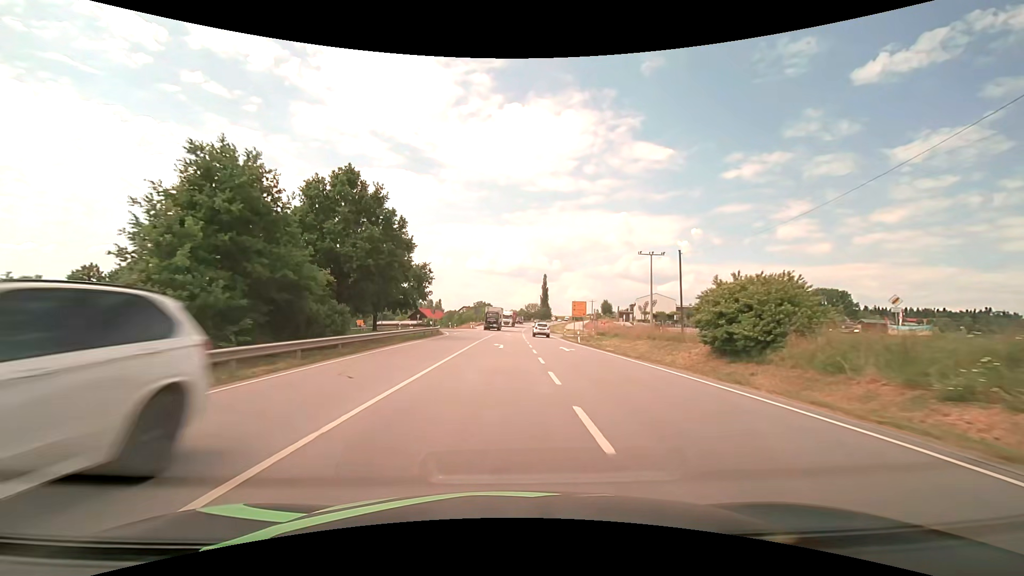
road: primary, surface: asphalt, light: Day
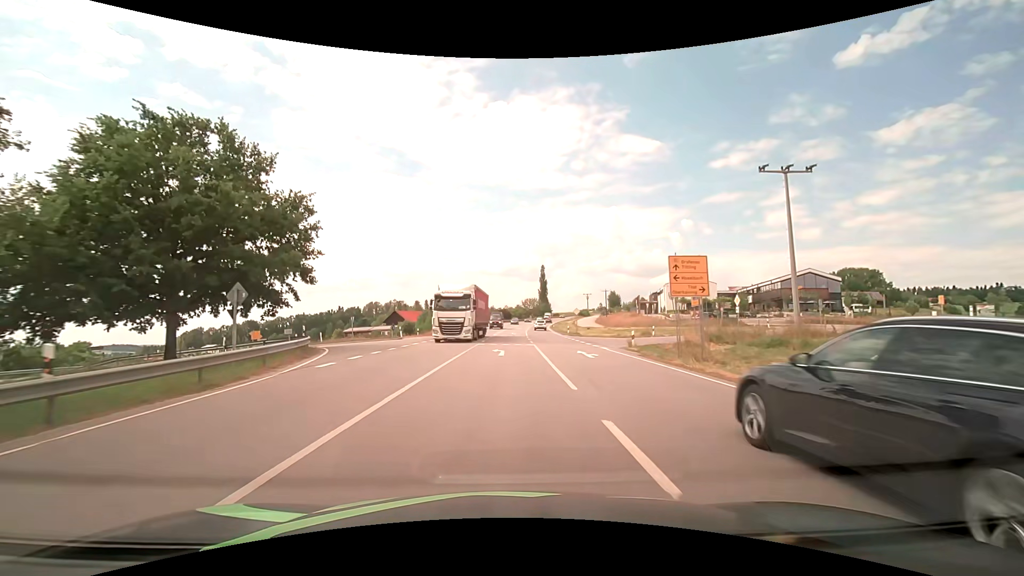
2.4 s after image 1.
(+0.2, +36.5) m; +1°
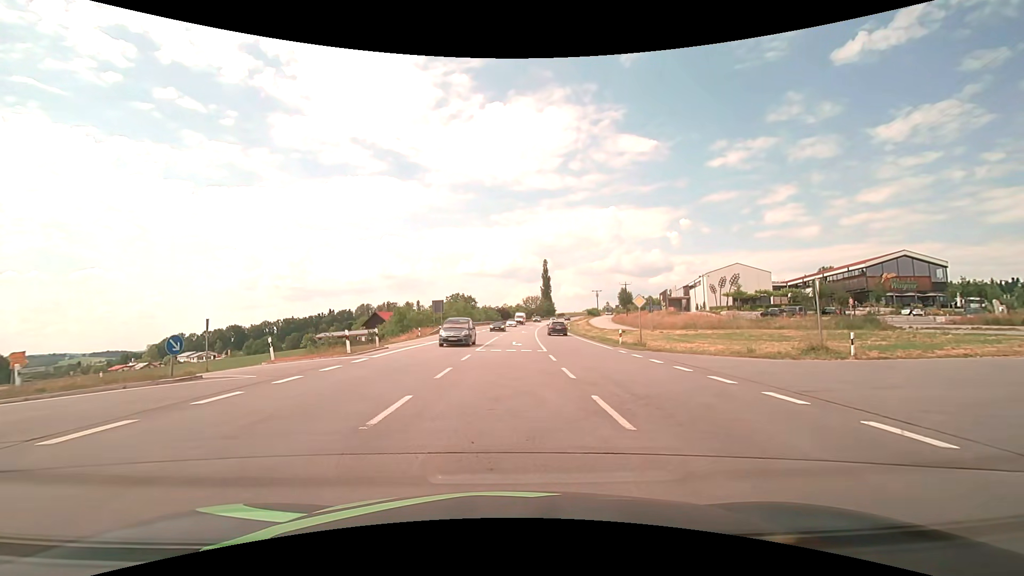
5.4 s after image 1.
(0.0, +26.5) m; 0°
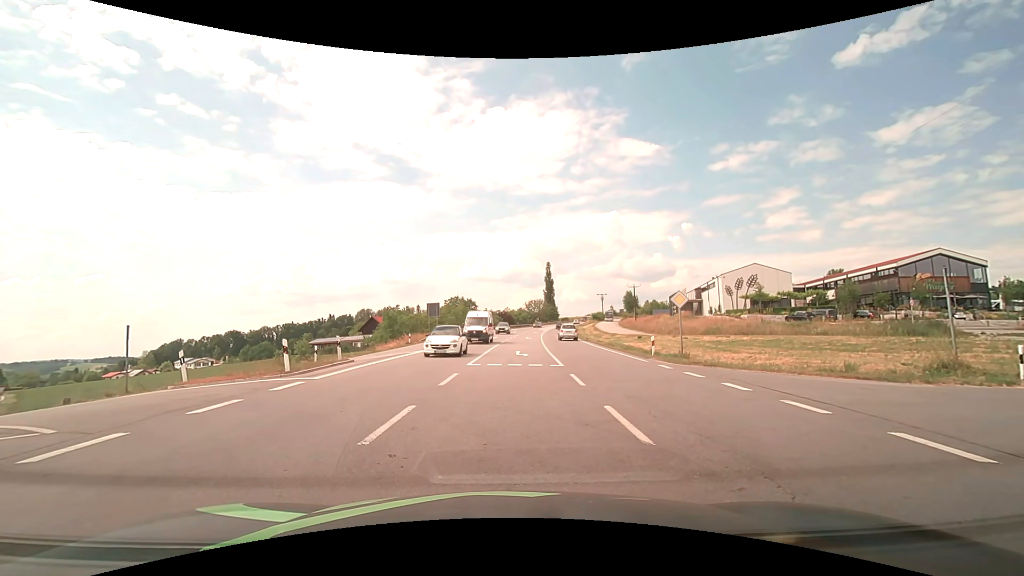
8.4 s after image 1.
(0.0, +6.0) m; -1°
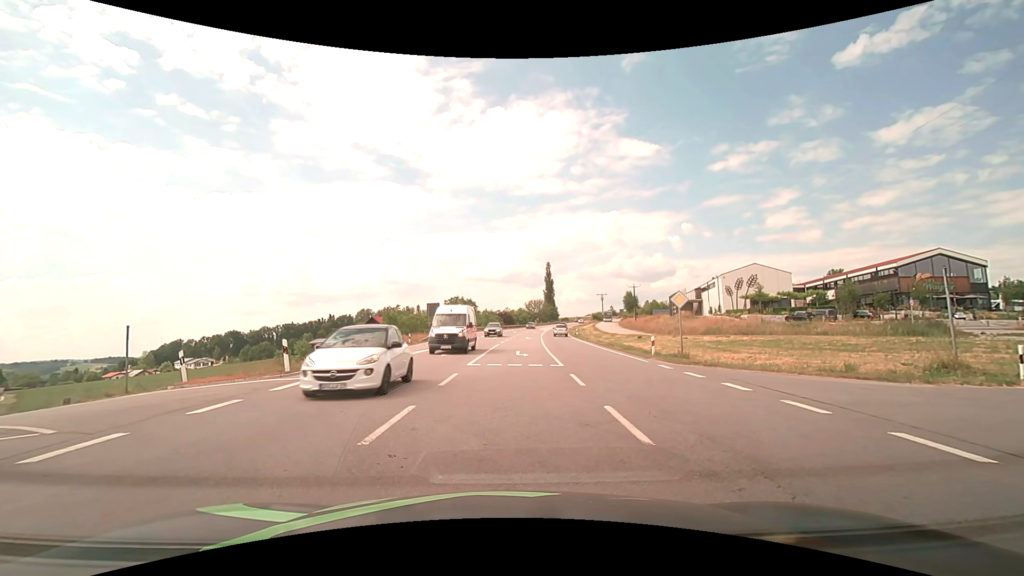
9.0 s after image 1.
(0.0, 0.0) m; 0°
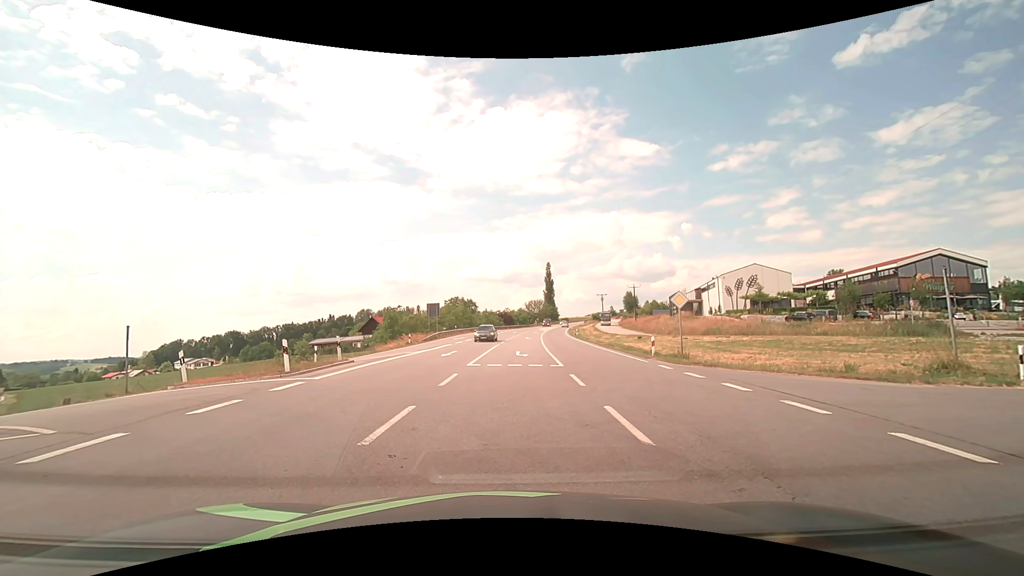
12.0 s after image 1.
(0.0, 0.0) m; 0°
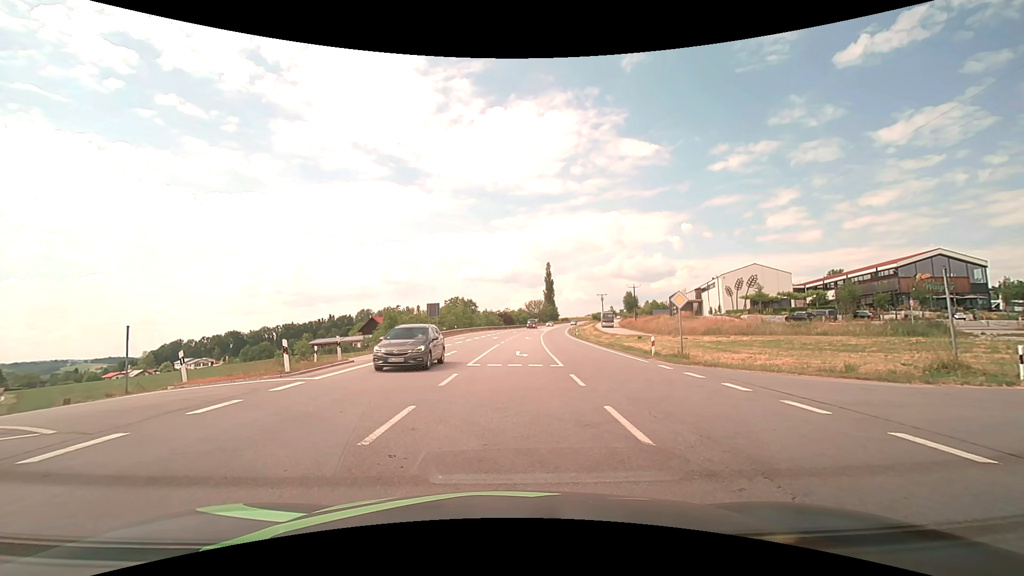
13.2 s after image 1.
(0.0, 0.0) m; 0°
